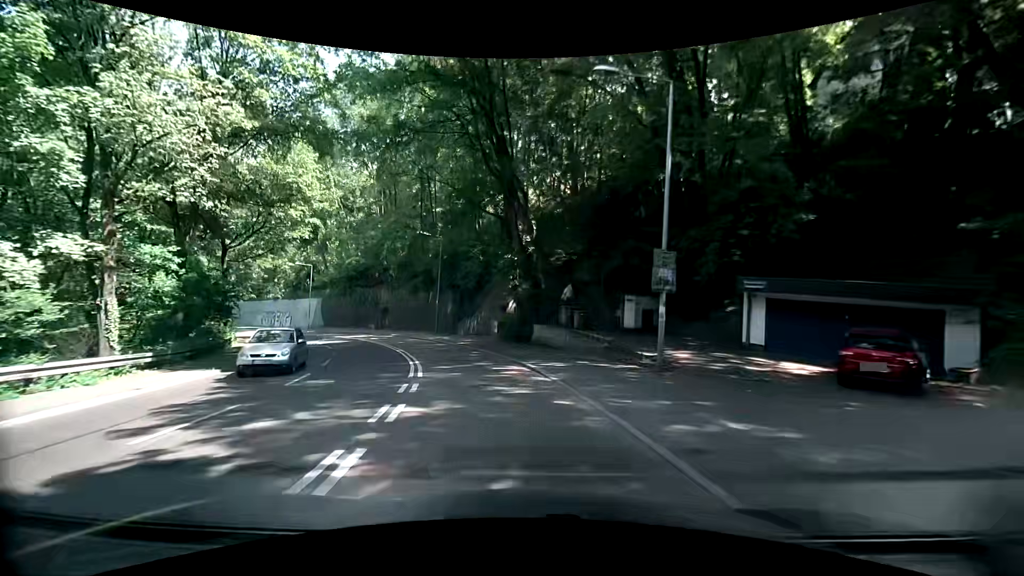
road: secondary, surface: asphalt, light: Day
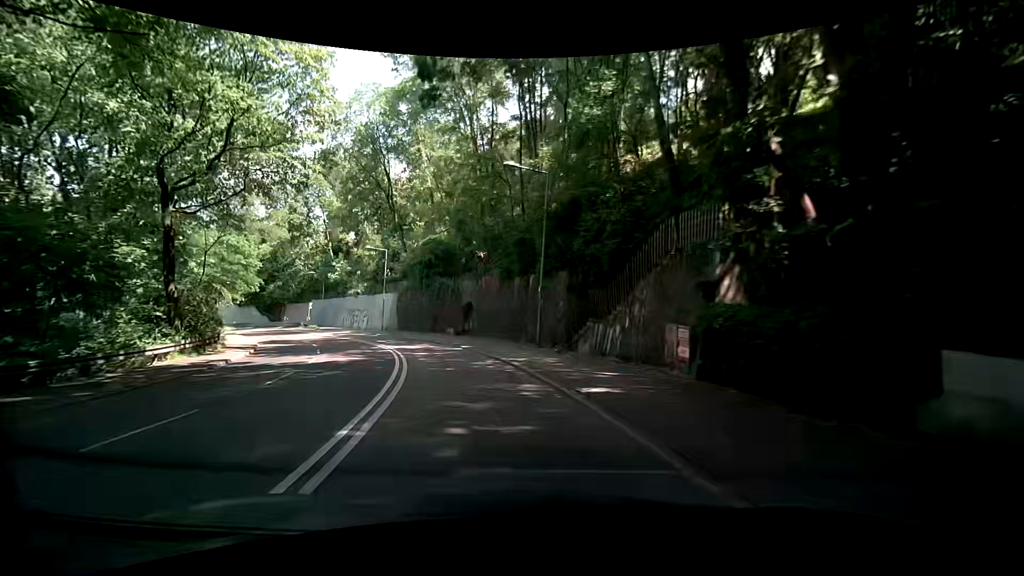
(-2.9, +19.3) m; -13°
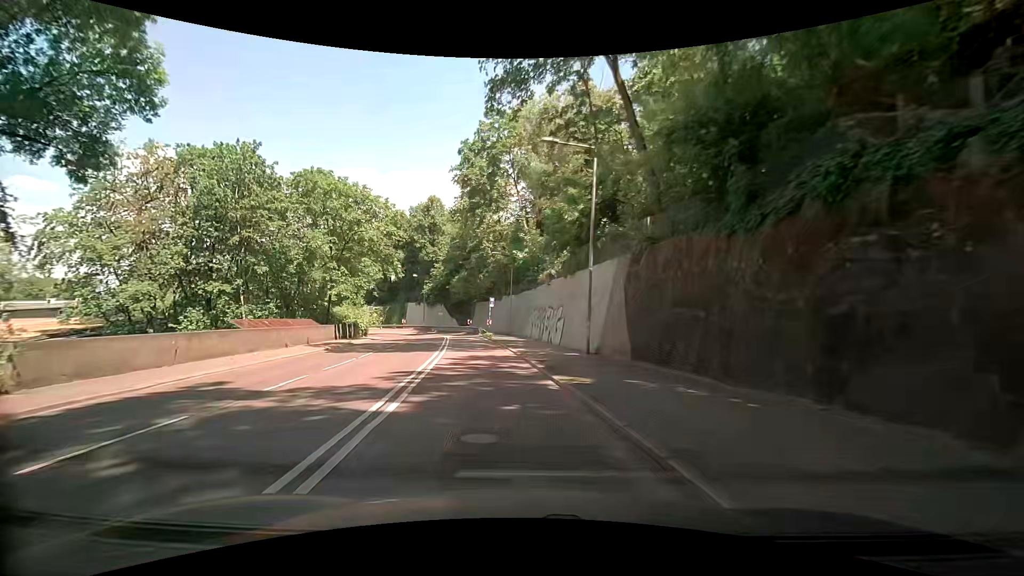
(-8.9, +31.8) m; -29°
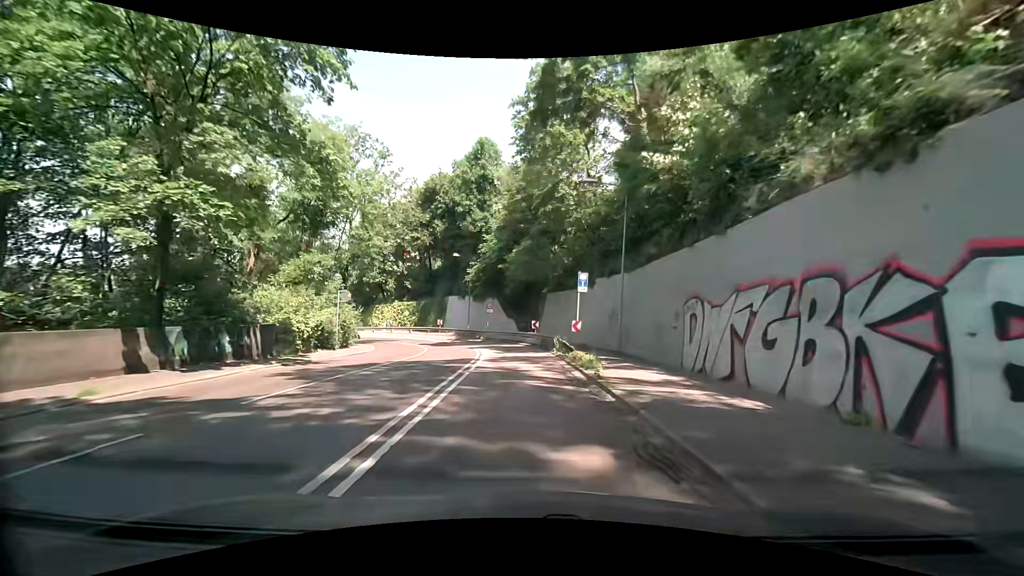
(-2.6, +26.8) m; -9°
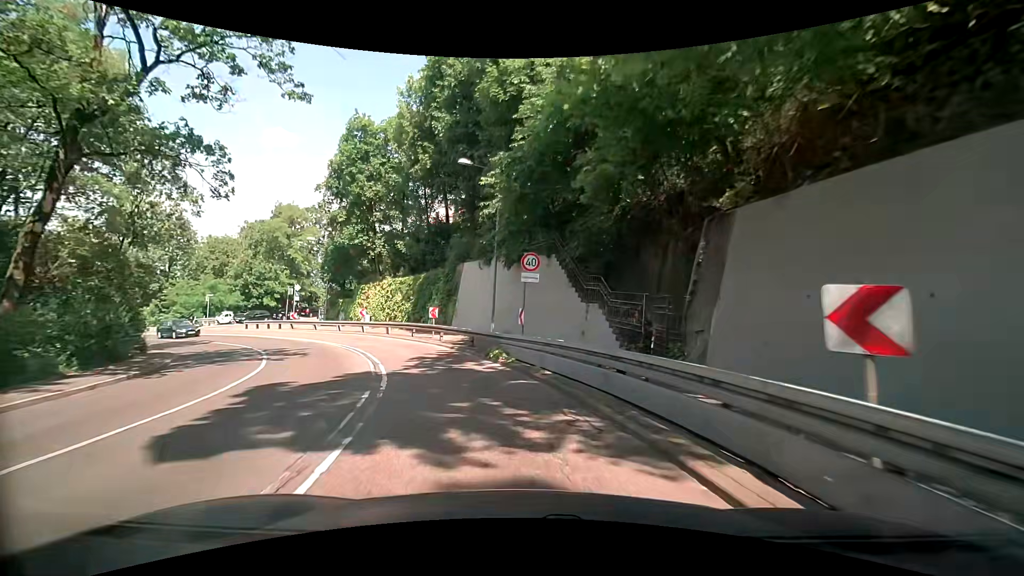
(-0.7, +30.1) m; -7°
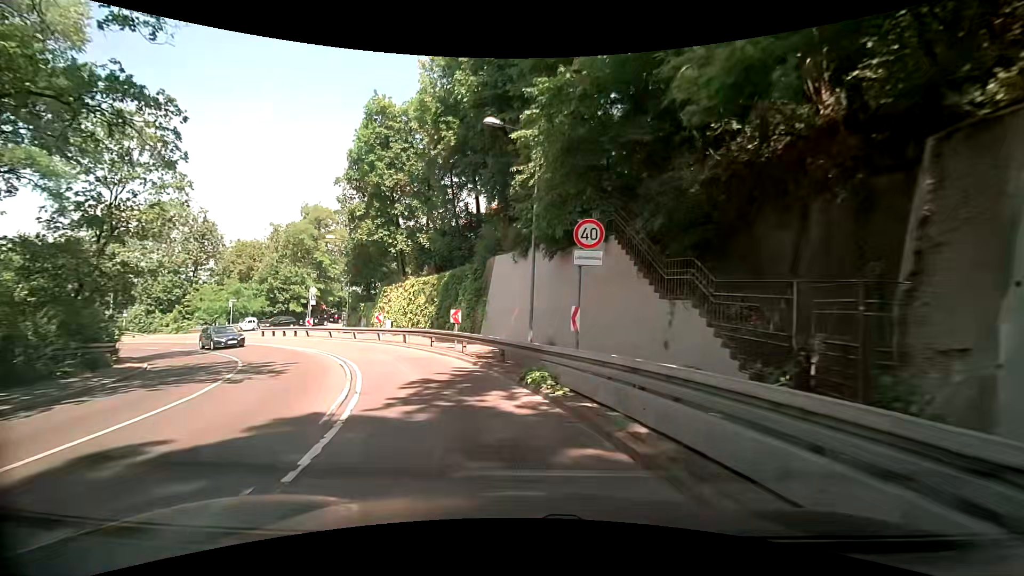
(-0.3, +5.5) m; -5°
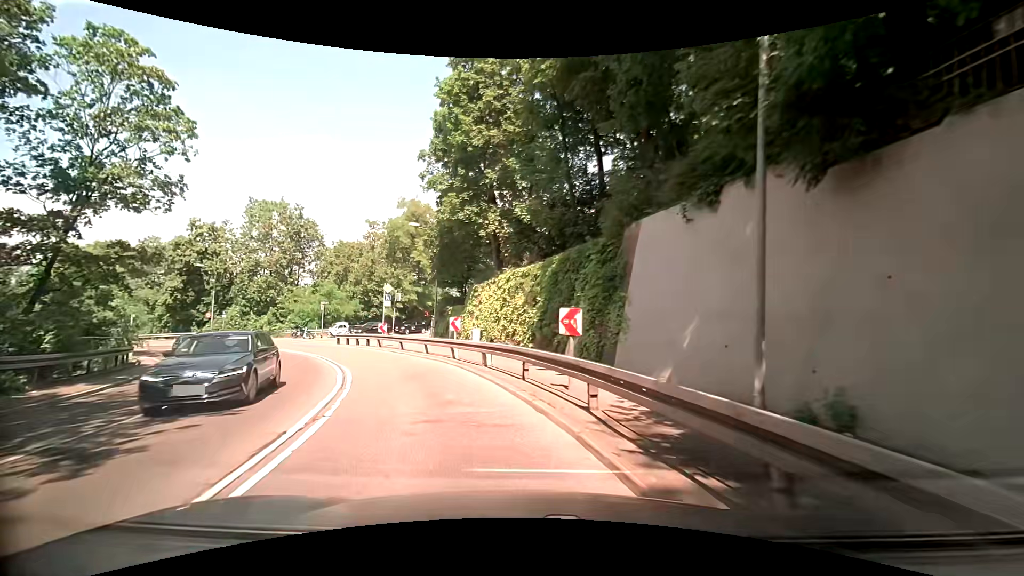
(-1.0, +10.6) m; -13°
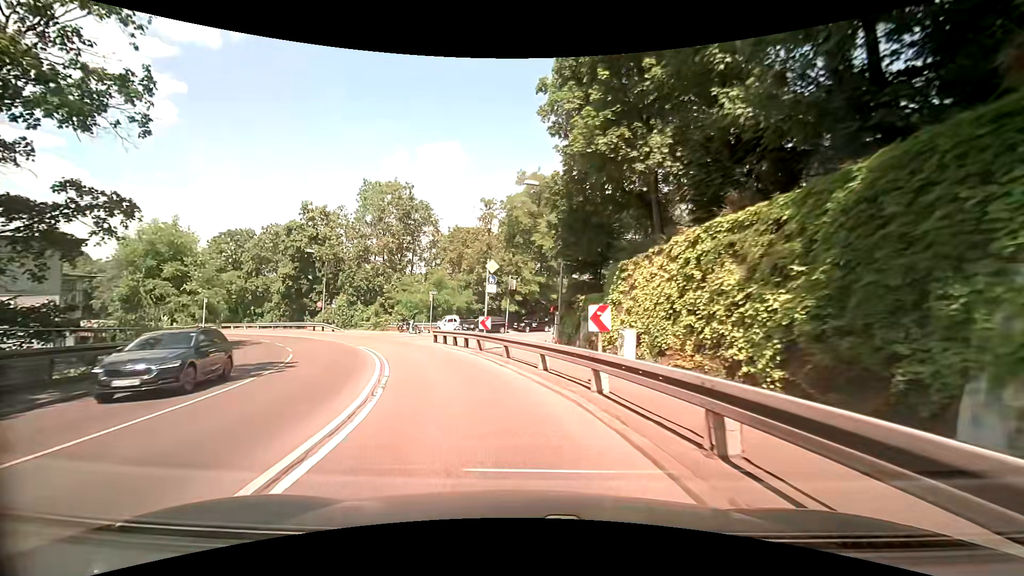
(-1.1, +10.0) m; -15°
(-1, +10) (-3, +20) (-7, +29) (-12, +38) (-18, +45) (-26, +52) (-33, +59) (-41, +65) (-49, +71) (-57, +77) m
